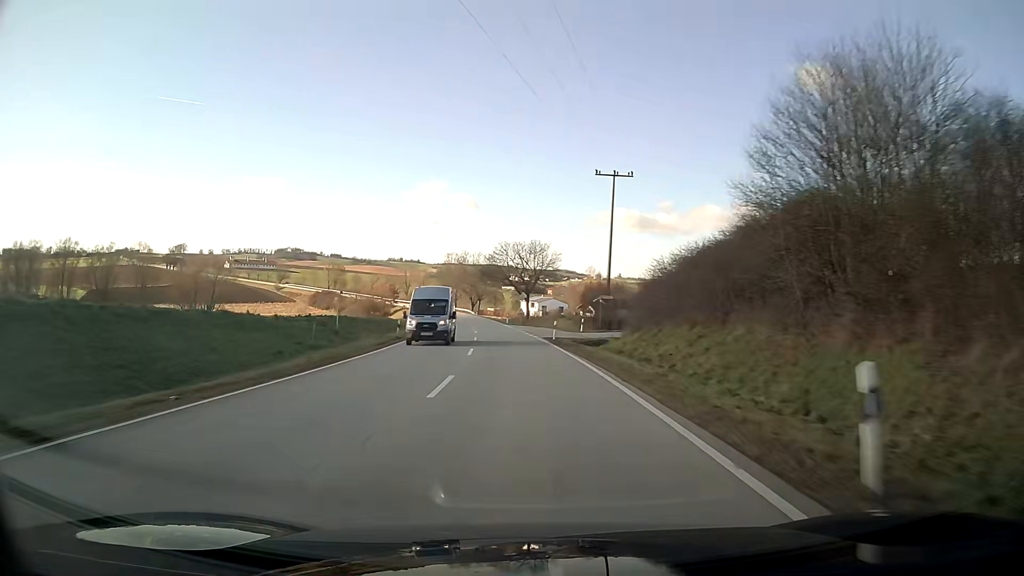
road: secondary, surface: asphalt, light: Day
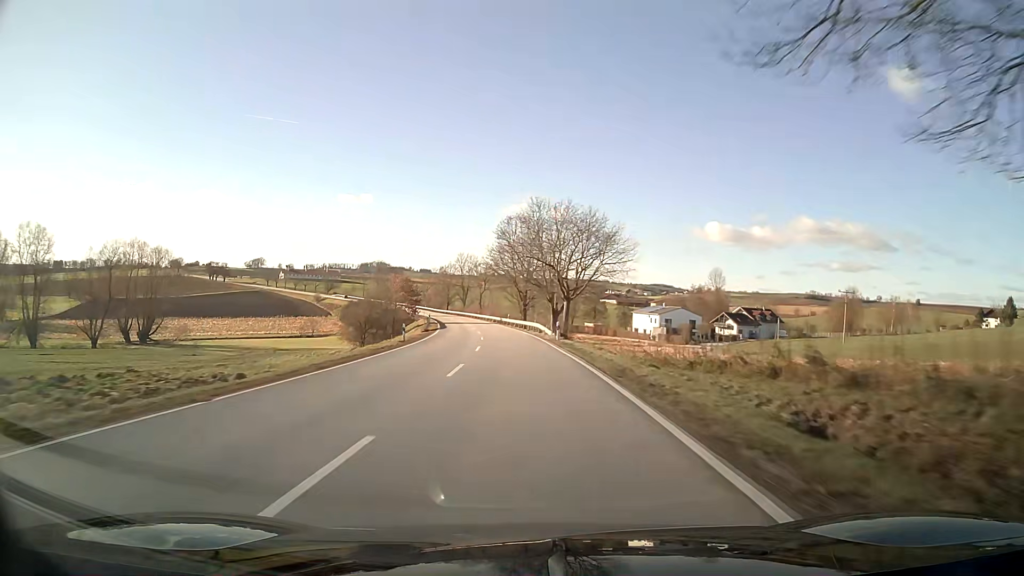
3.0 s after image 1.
(-5.6, +79.5) m; -8°
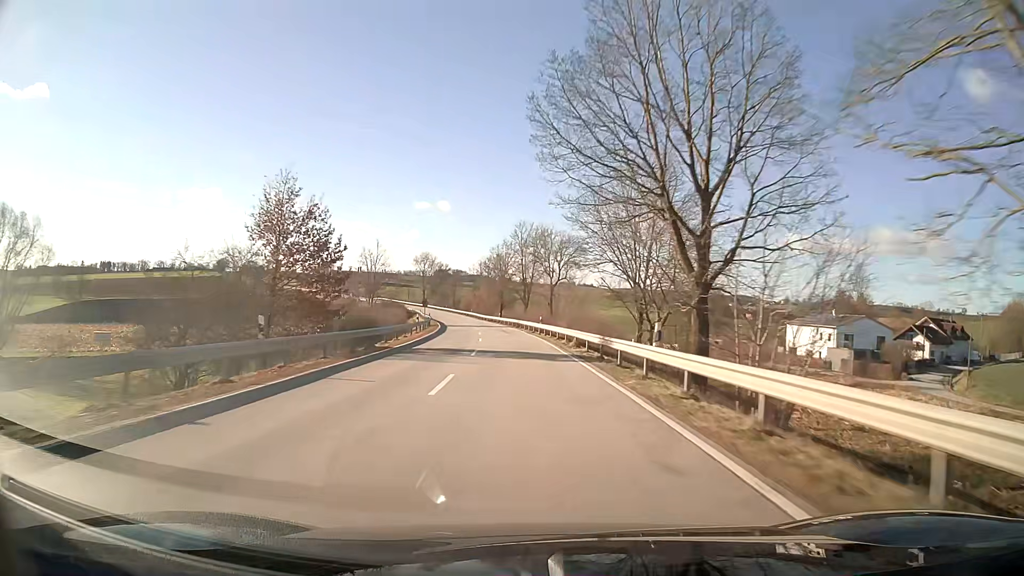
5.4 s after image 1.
(-4.1, +64.0) m; -7°
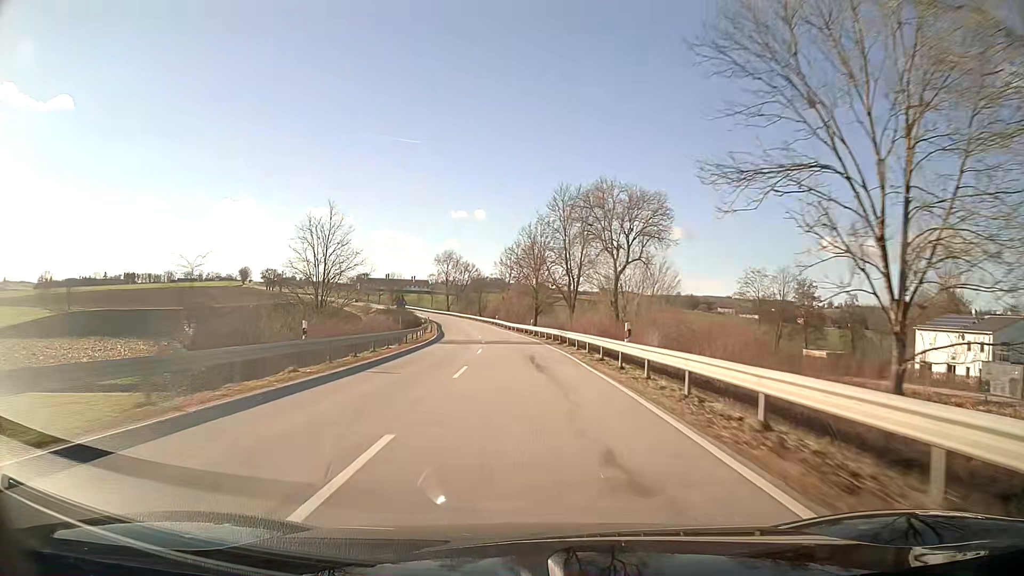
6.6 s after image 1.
(-0.9, +32.0) m; -3°
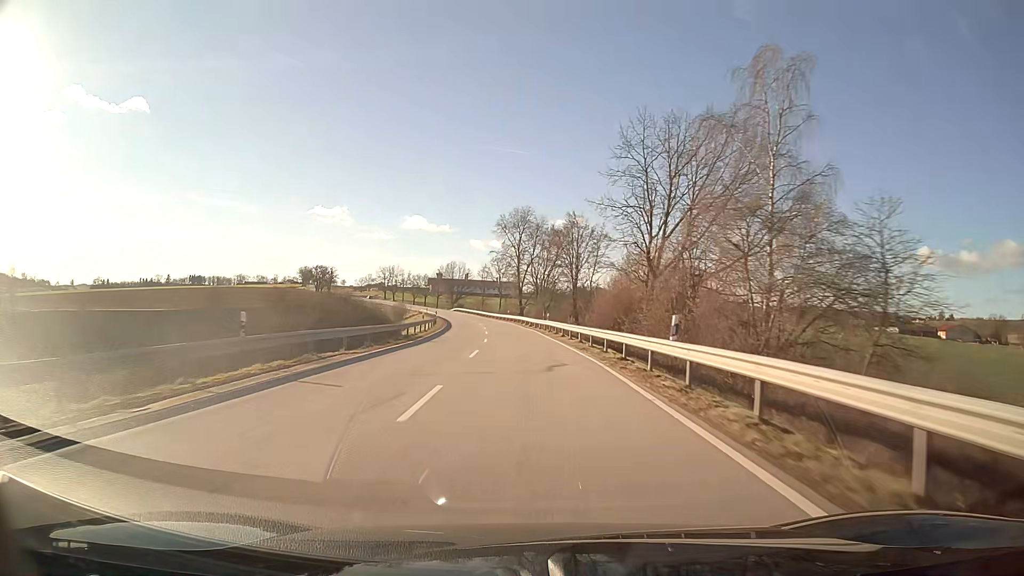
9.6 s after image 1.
(-6.0, +79.4) m; -8°
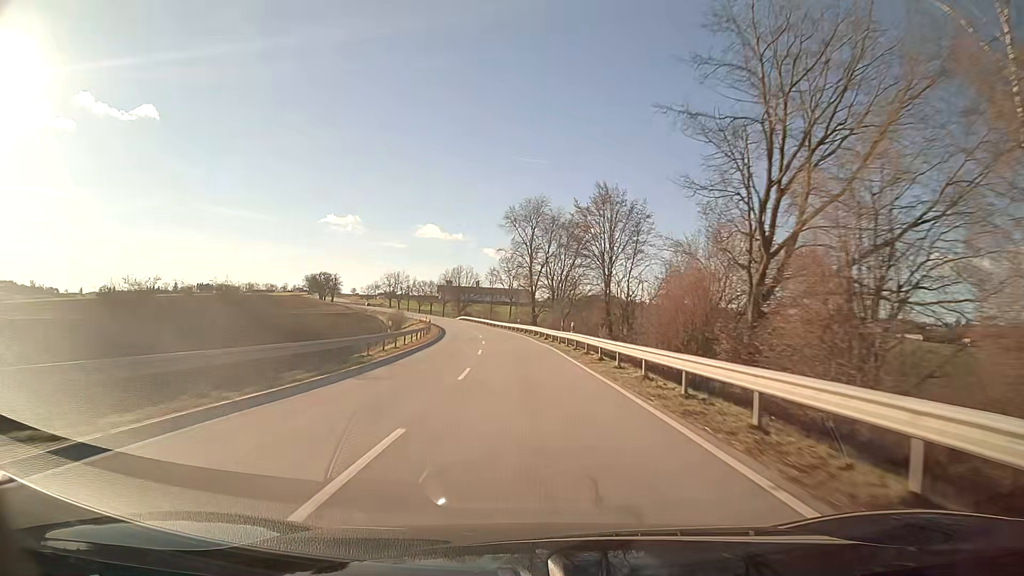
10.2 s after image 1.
(-0.2, +15.9) m; -1°
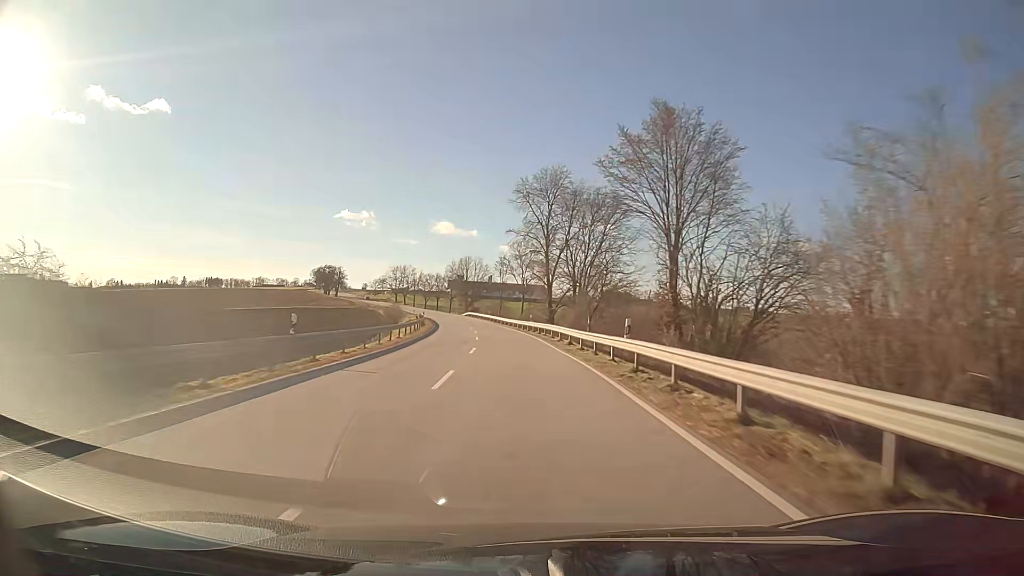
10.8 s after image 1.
(-0.2, +15.9) m; -1°
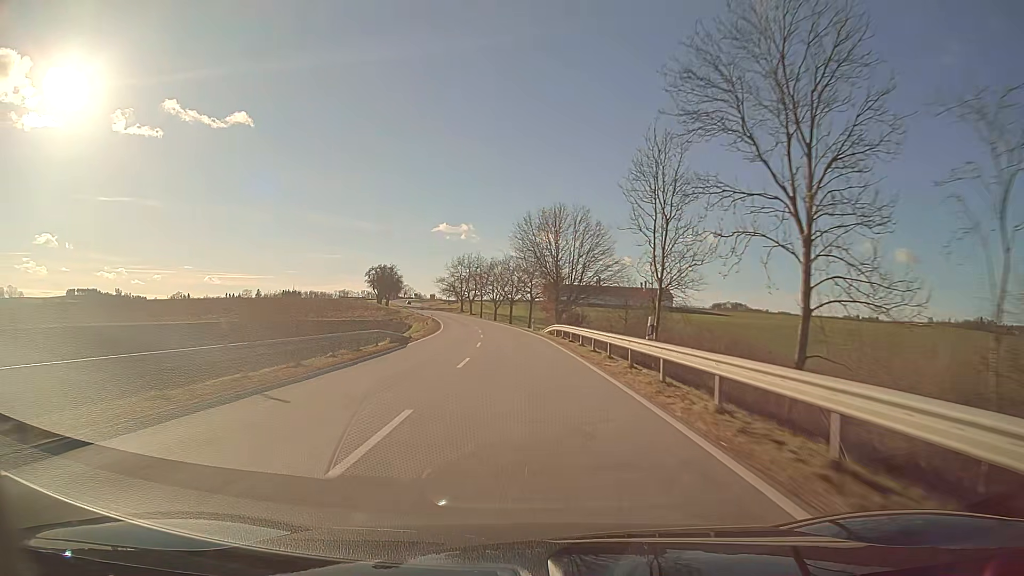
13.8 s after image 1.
(-6.4, +78.9) m; -9°
